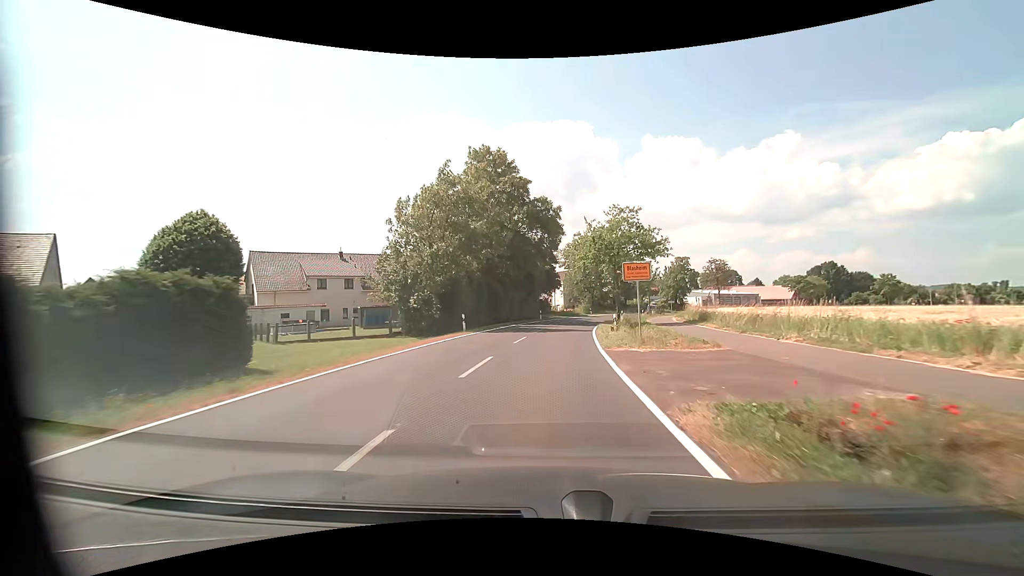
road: tertiary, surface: asphalt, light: Day
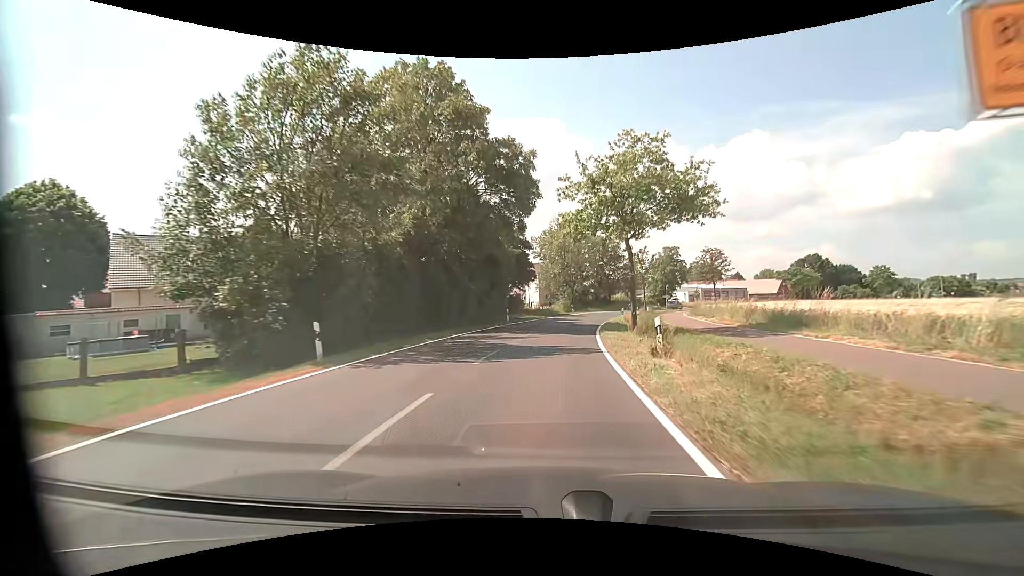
(+0.4, +15.6) m; +3°
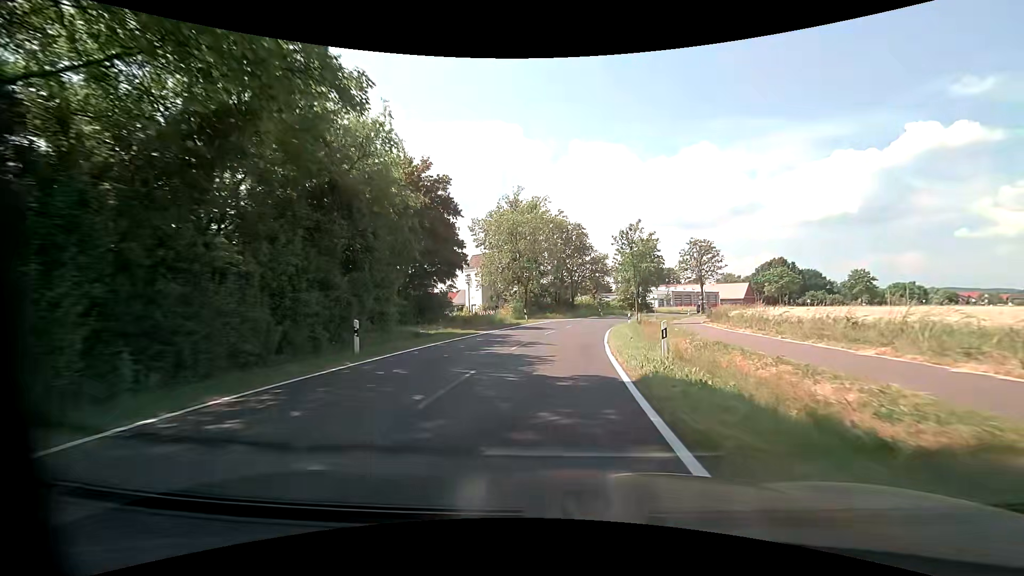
(+0.8, +23.4) m; +5°
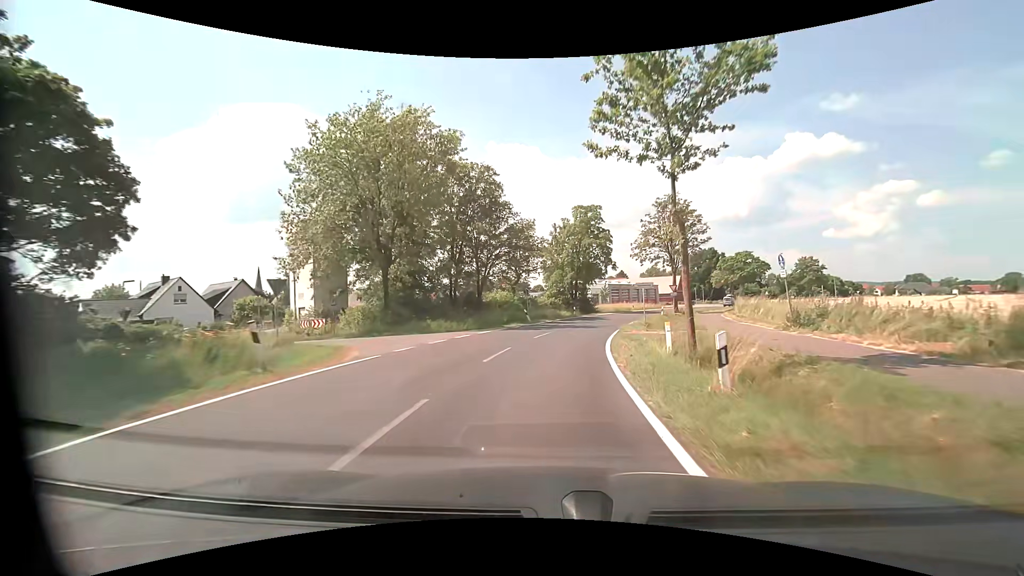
(+2.5, +31.1) m; +9°
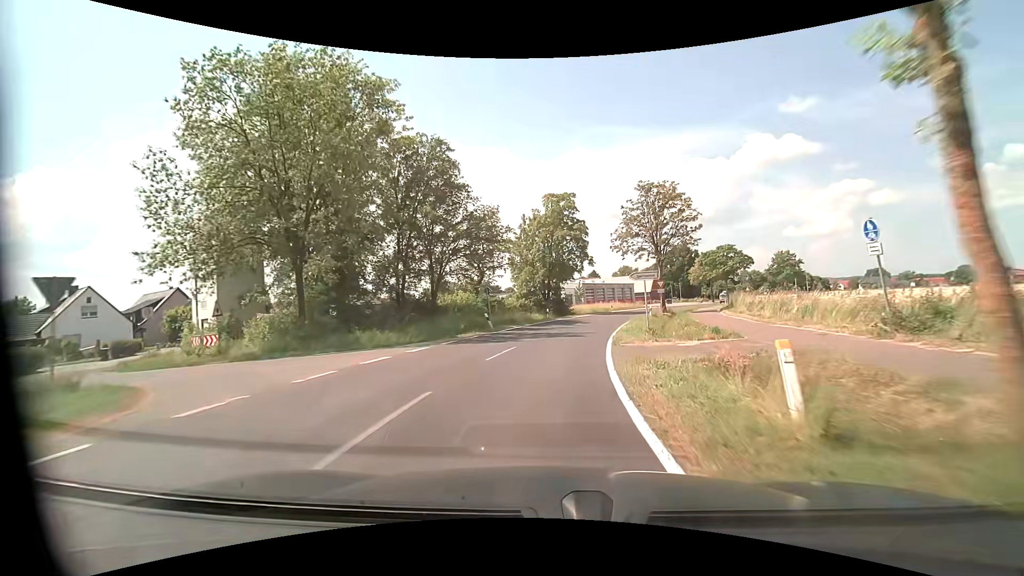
(+0.2, +7.8) m; +4°
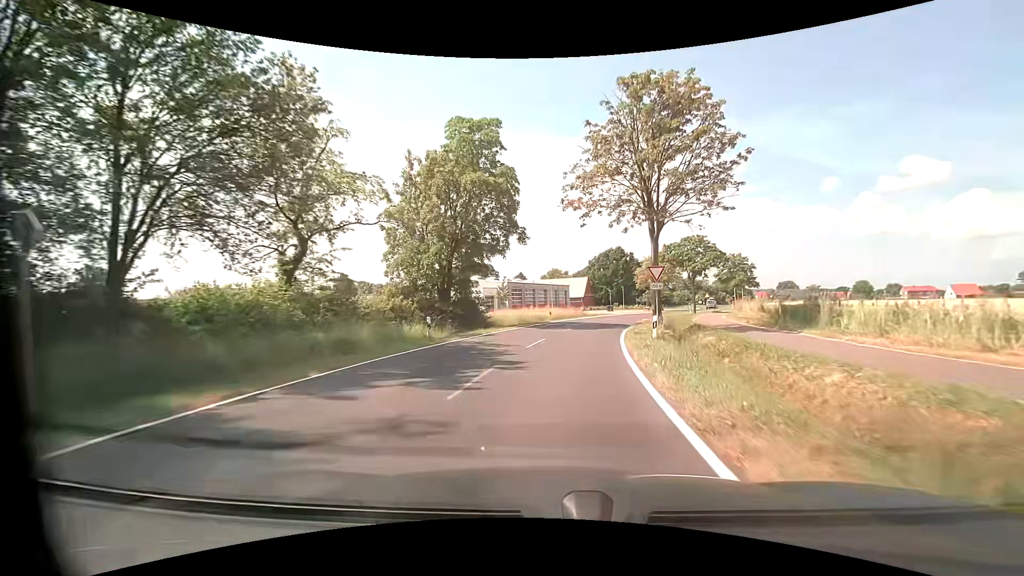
(+1.5, +23.4) m; +8°
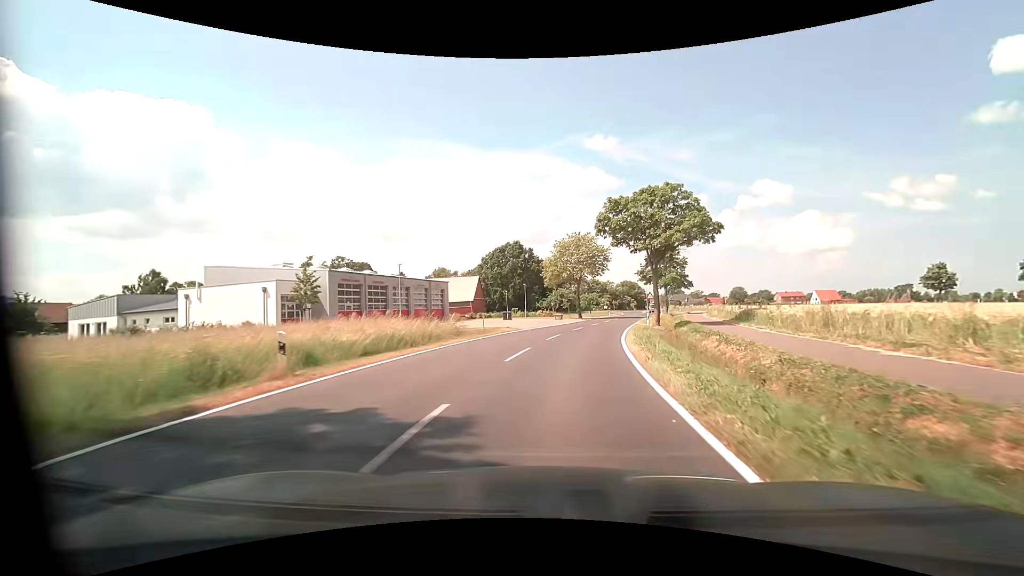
(+3.2, +30.9) m; +12°
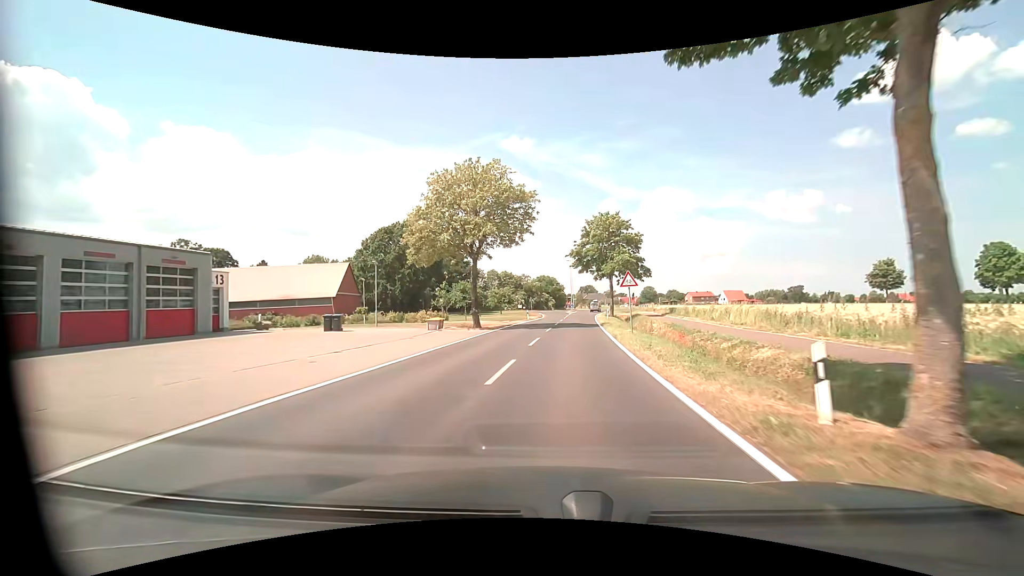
(+2.9, +30.9) m; +10°
(0, +10) (+1, +20) (+1, +30) (+2, +40) (+3, +50) (+4, +60) (+5, +70) (+6, +80) (+7, +90) (+8, +100) m
